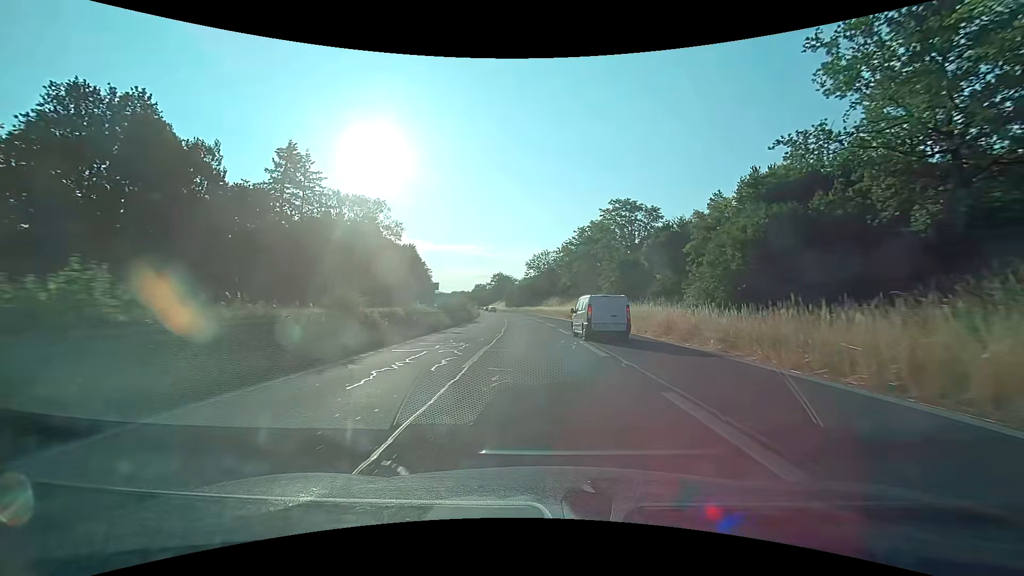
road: trunk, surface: asphalt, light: Day
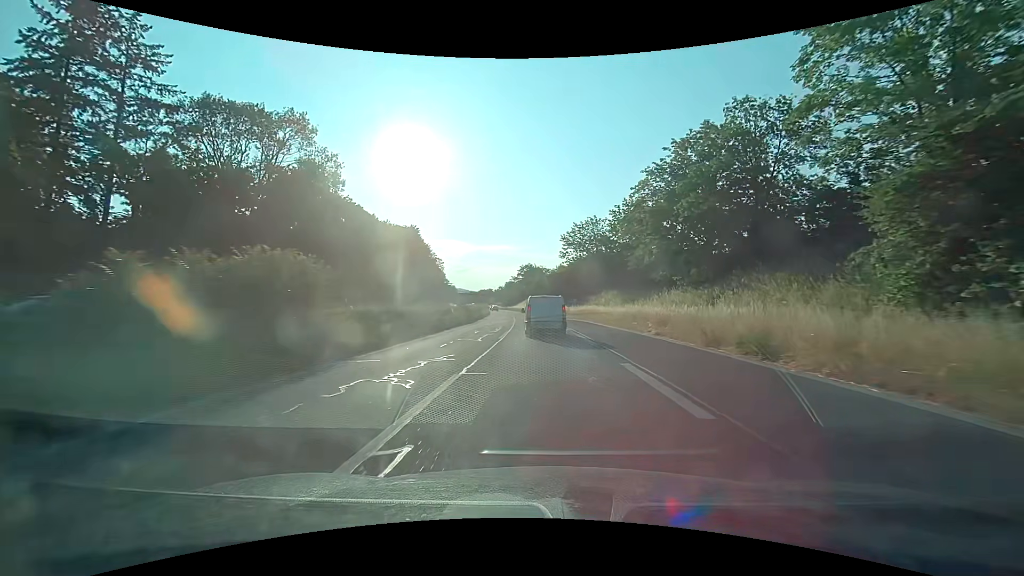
(-1.5, +43.6) m; -4°
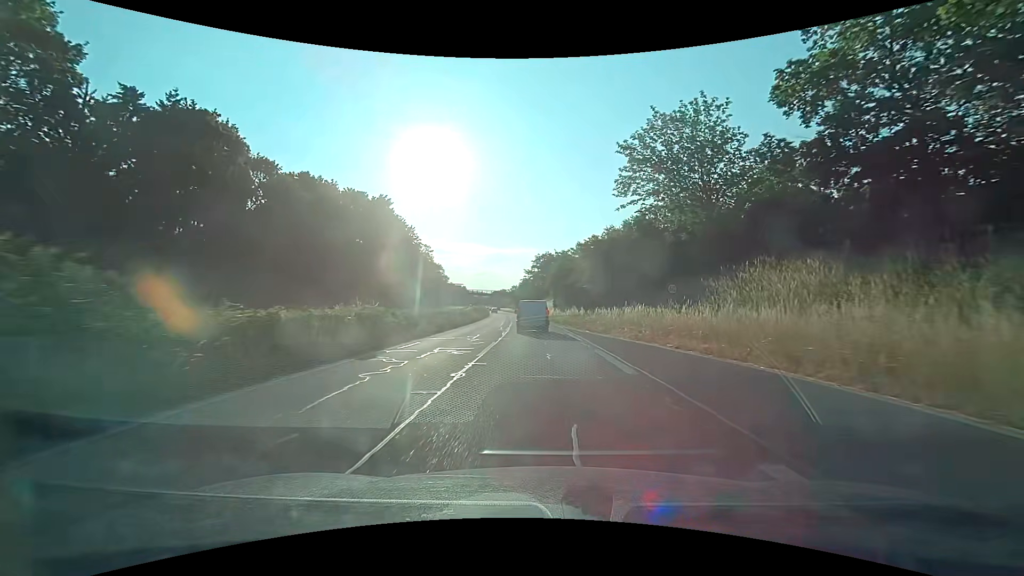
(-1.1, +43.7) m; -2°
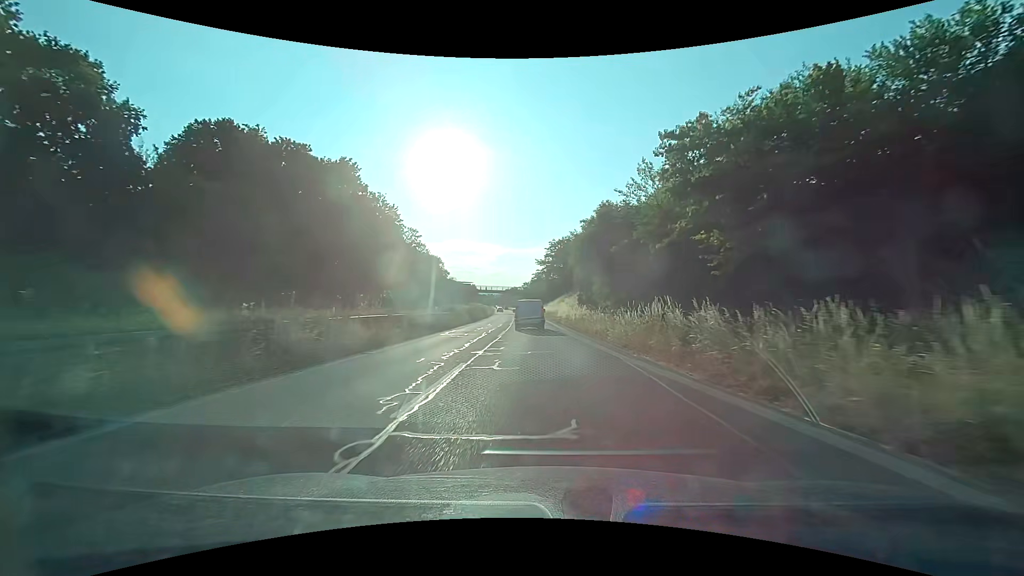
(-0.3, +26.4) m; -1°
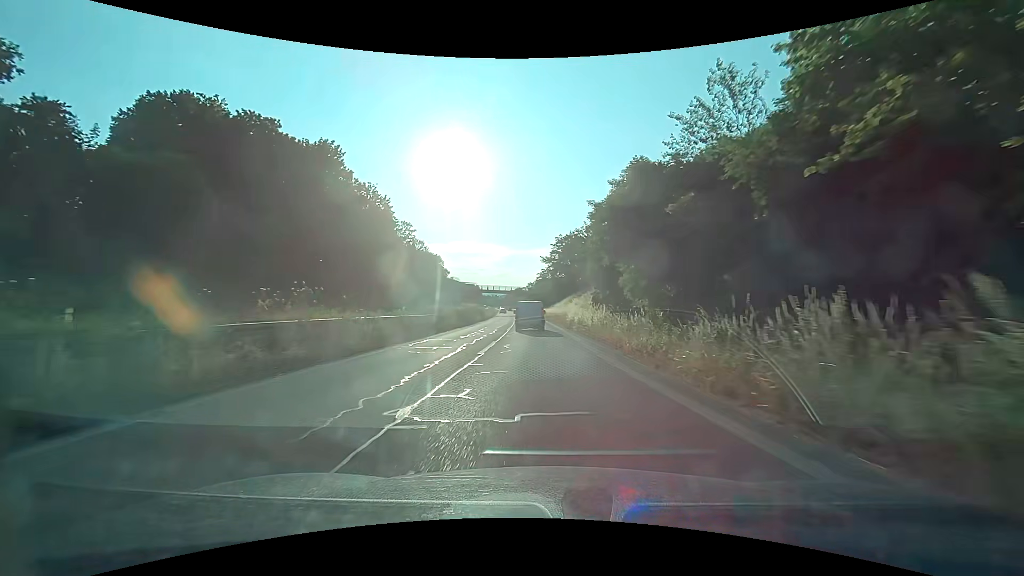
(-0.1, +8.8) m; -1°
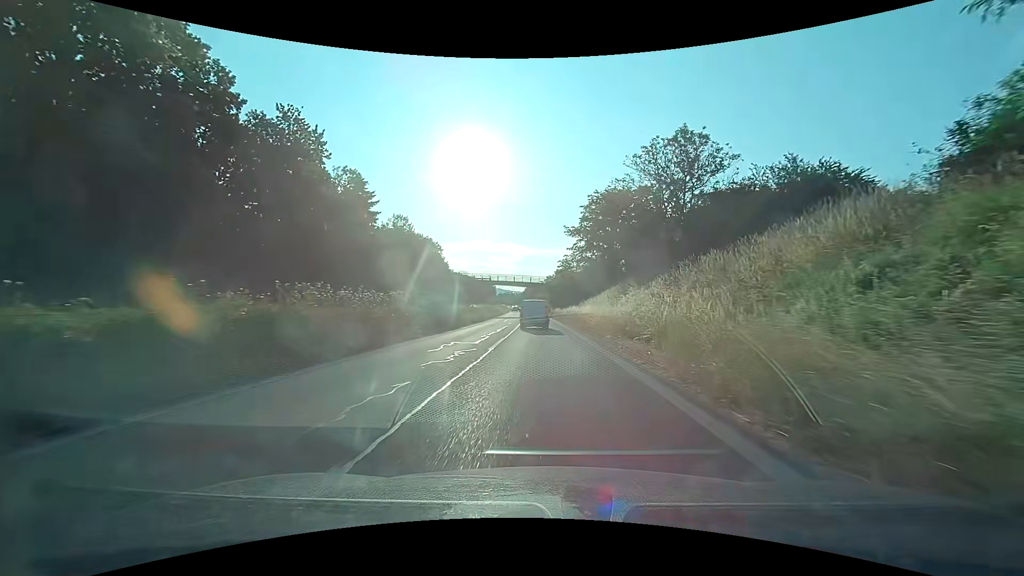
(-0.7, +35.2) m; -3°
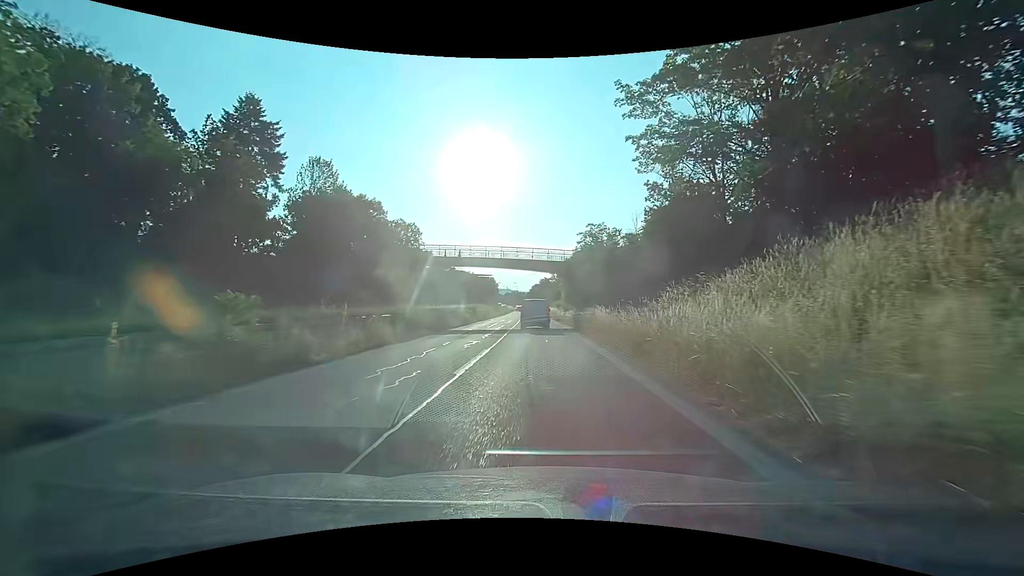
(-0.2, +41.8) m; -1°
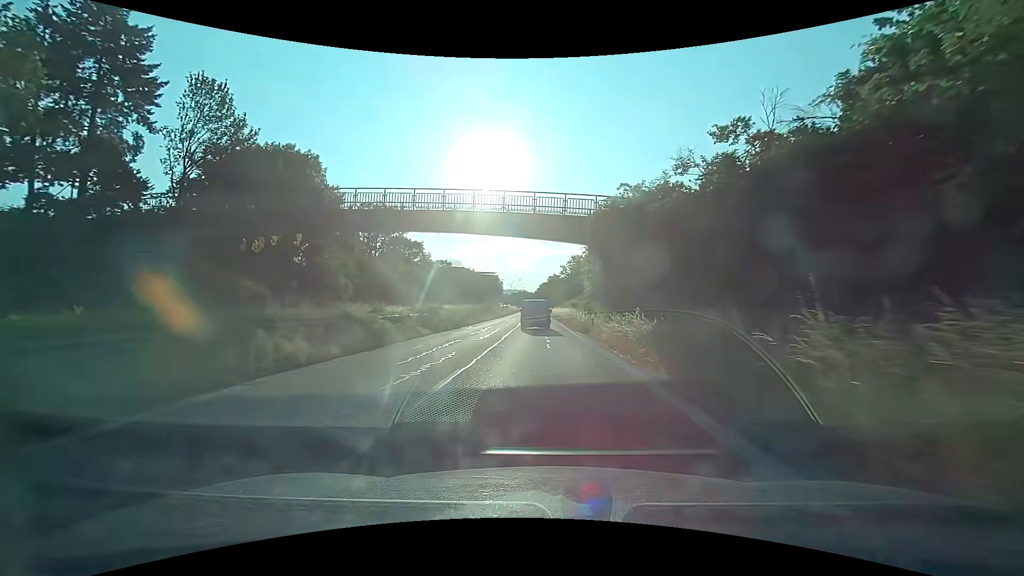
(-0.2, +23.5) m; -1°
(0, +10) (0, +20) (0, +30) (0, +40) (0, +50) (0, +60) (0, +70) (0, +80) (0, +90) (0, +100) m
